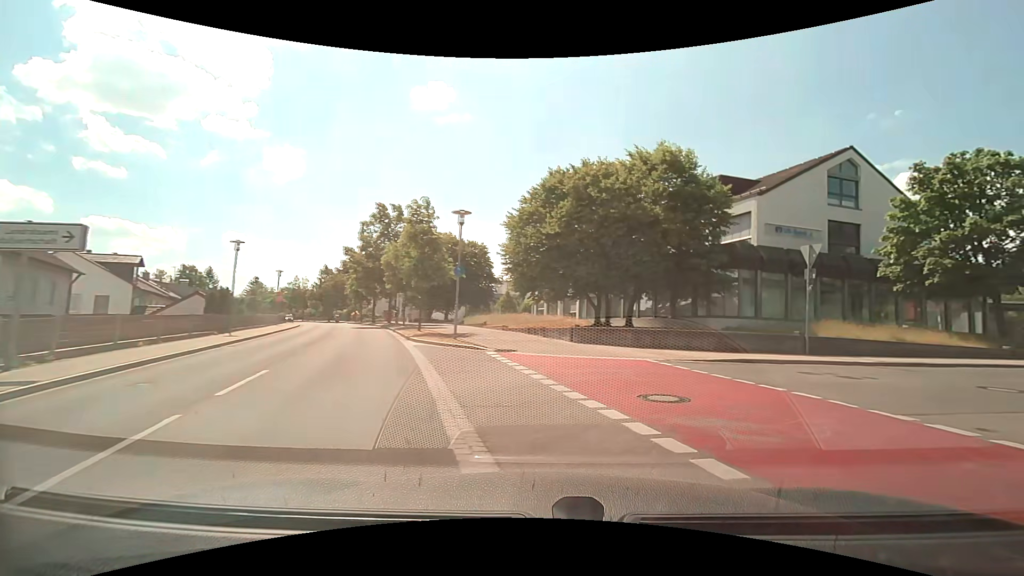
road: tertiary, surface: asphalt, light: Day
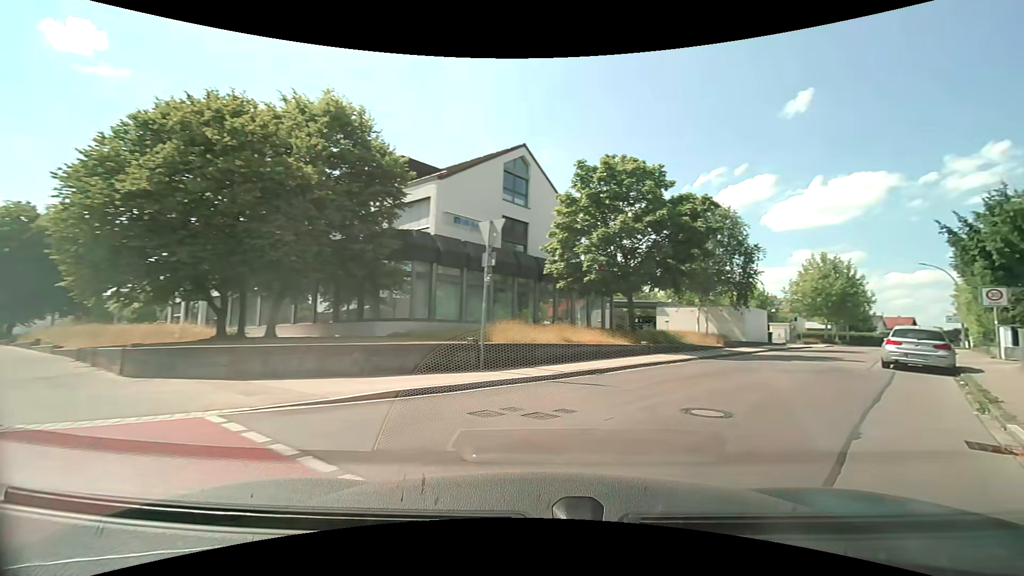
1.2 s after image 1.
(+1.7, +6.2) m; +34°
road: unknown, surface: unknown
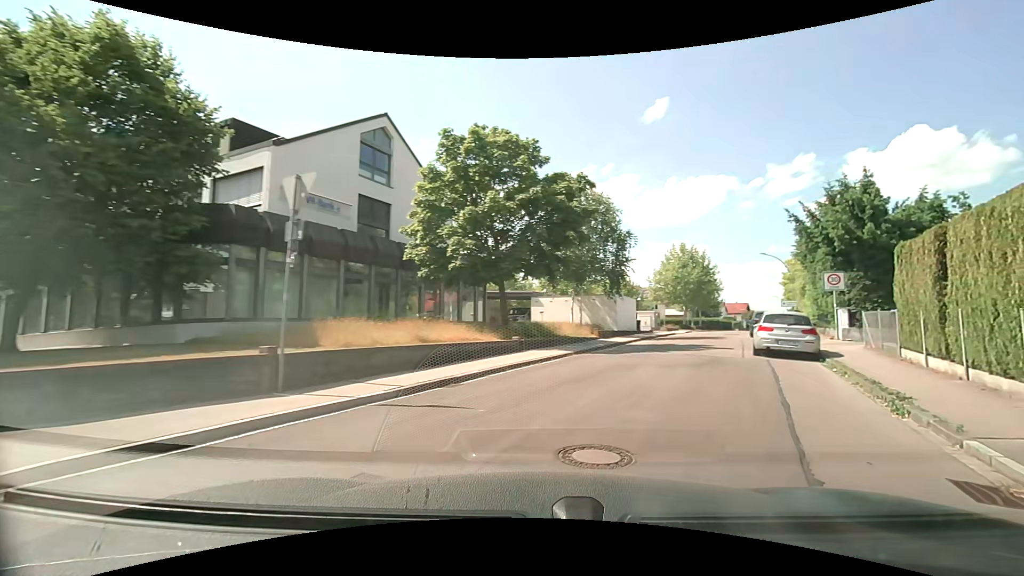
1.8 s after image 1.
(+0.4, +3.1) m; +14°
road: residential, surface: asphalt
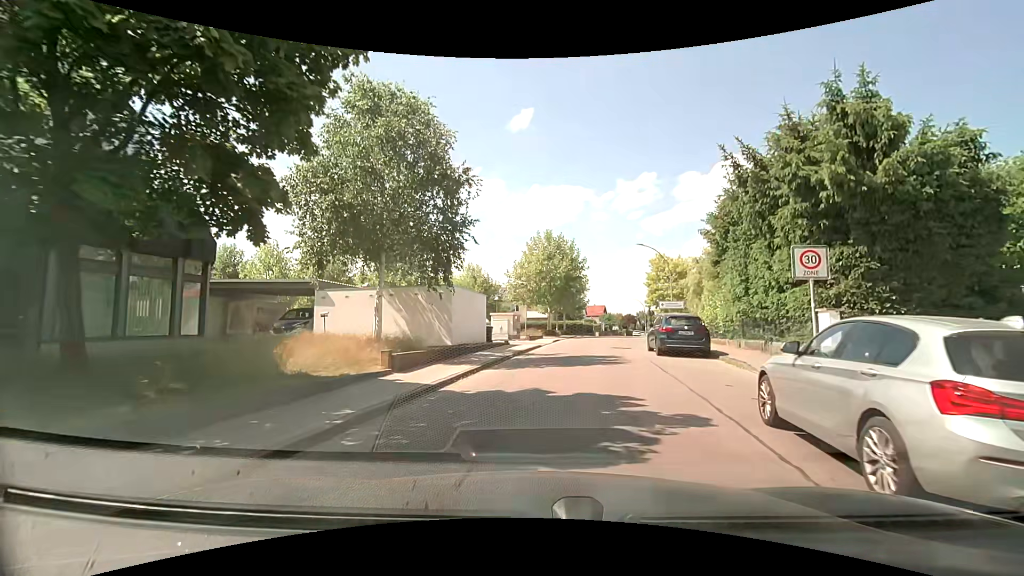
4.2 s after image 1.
(+2.9, +13.3) m; +15°
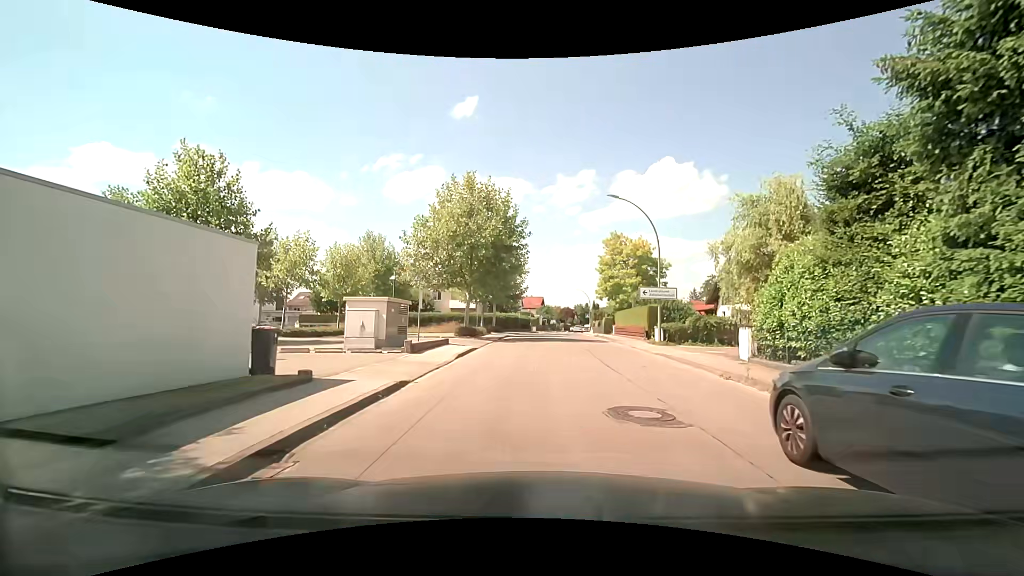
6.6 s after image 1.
(+1.3, +16.4) m; +7°
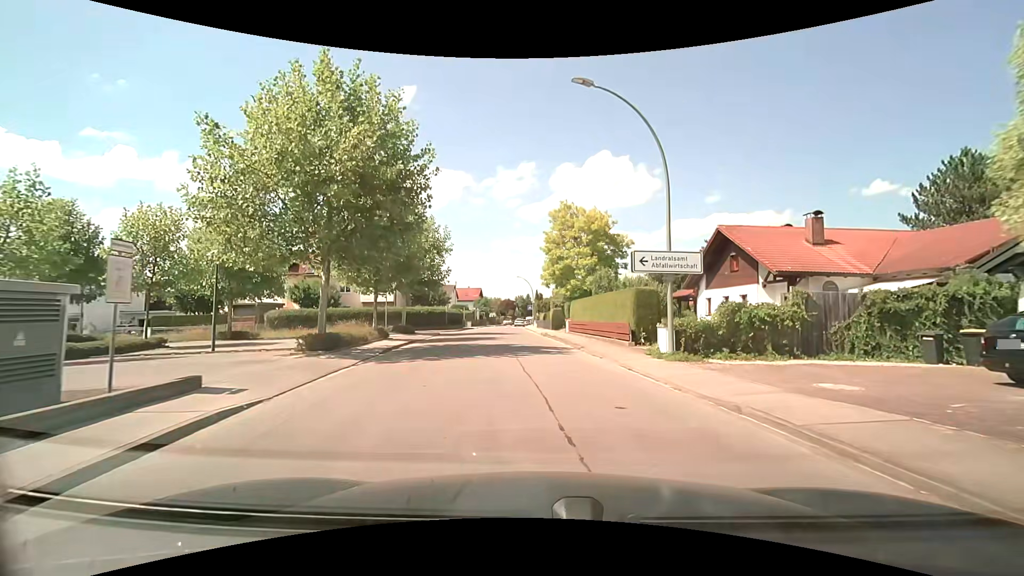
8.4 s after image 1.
(+0.9, +12.7) m; +8°
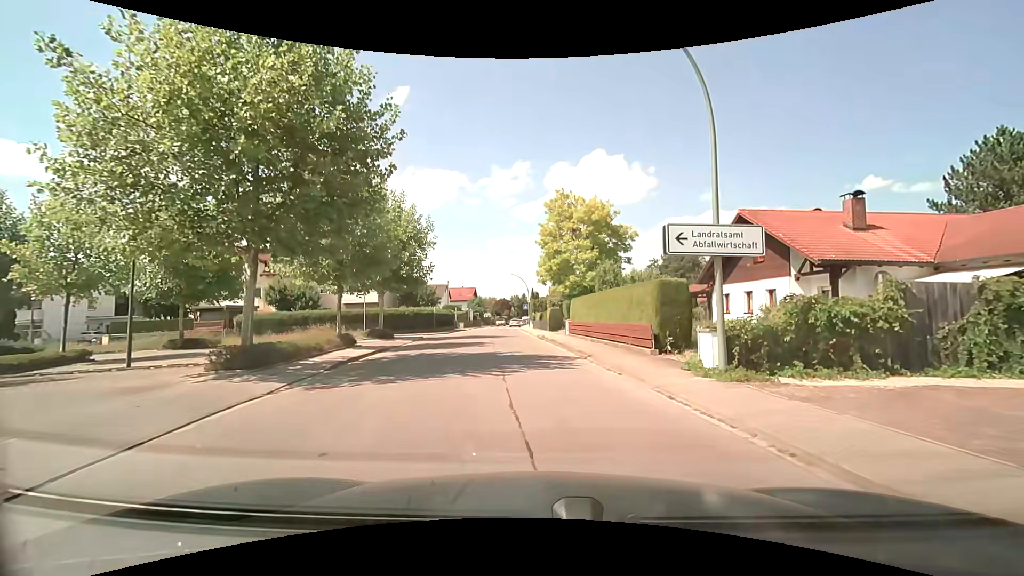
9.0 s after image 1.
(0.0, +4.1) m; 0°
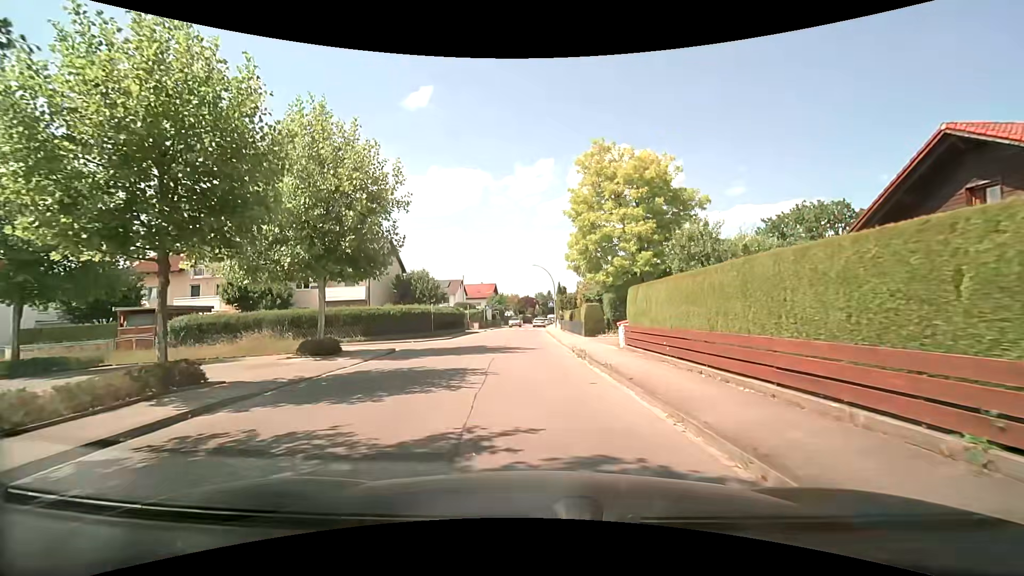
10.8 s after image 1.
(-0.1, +11.4) m; -2°
(0, +10) (-1, +20) (-1, +30) (-2, +40) (-2, +50) (-3, +60) (-3, +70) (-4, +80) (-4, +90) (-4, +100) m
